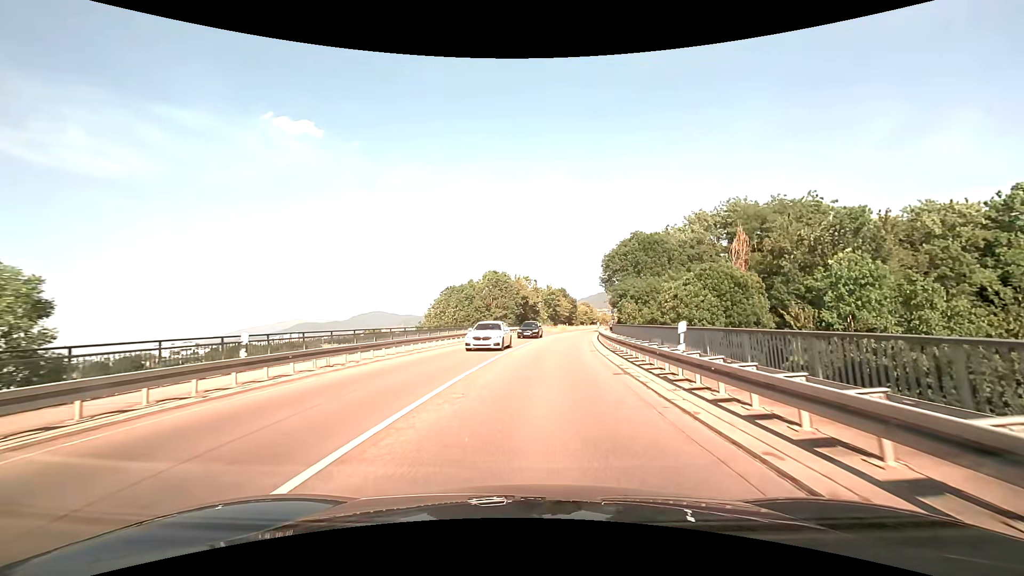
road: primary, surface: asphalt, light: Day
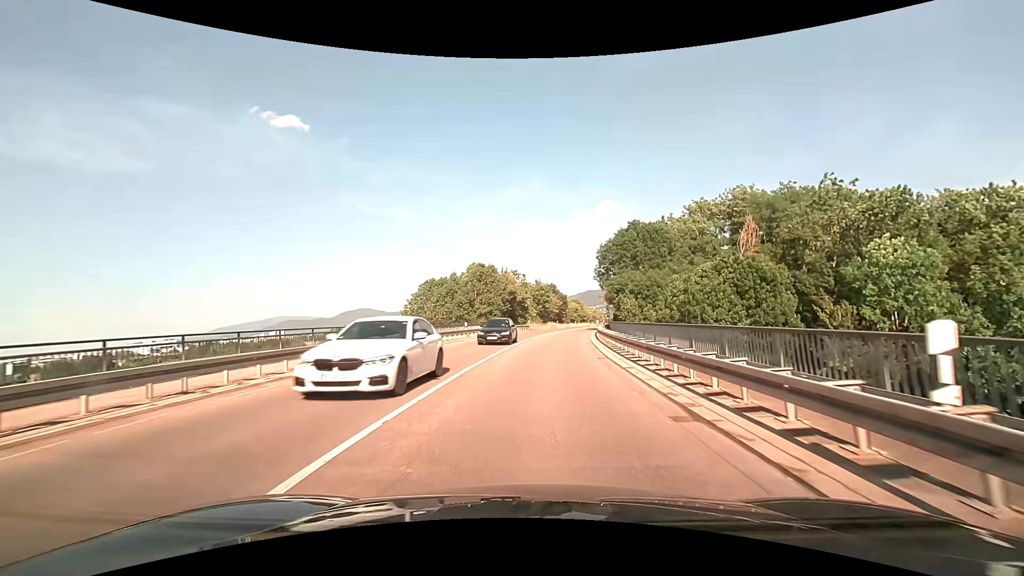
(+0.1, +6.4) m; +2°
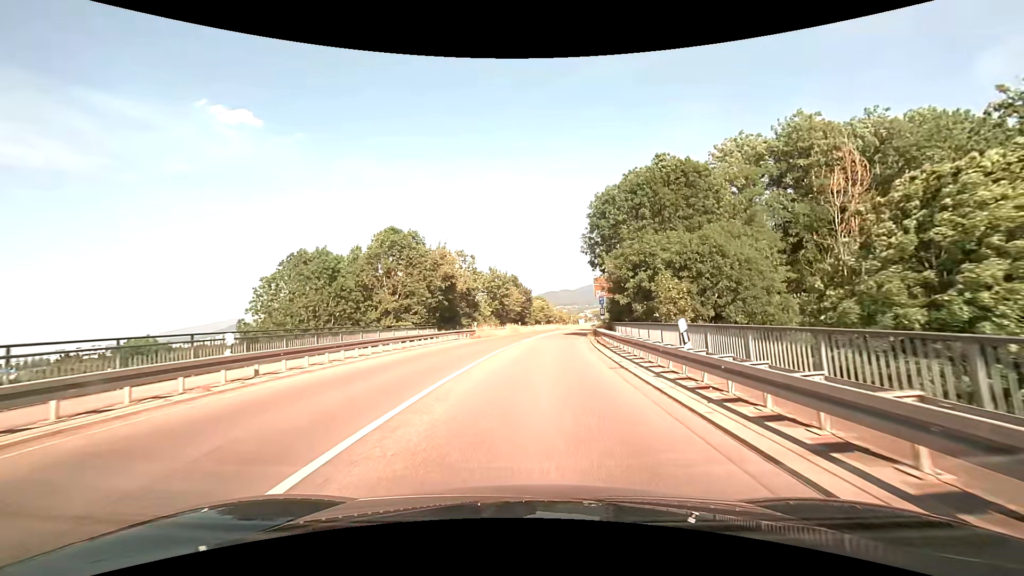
(+1.1, +26.3) m; +4°
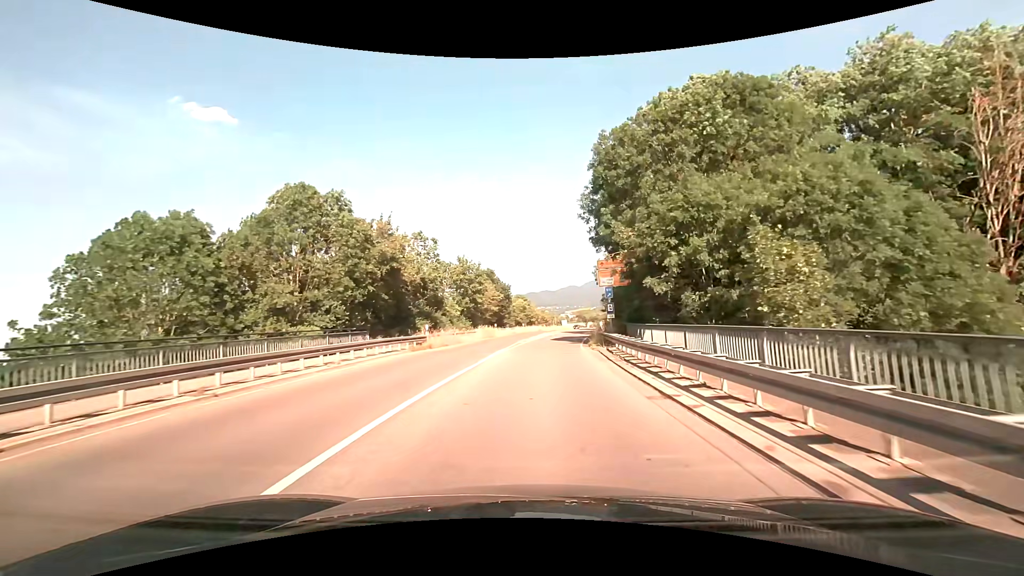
(+0.3, +13.1) m; +2°
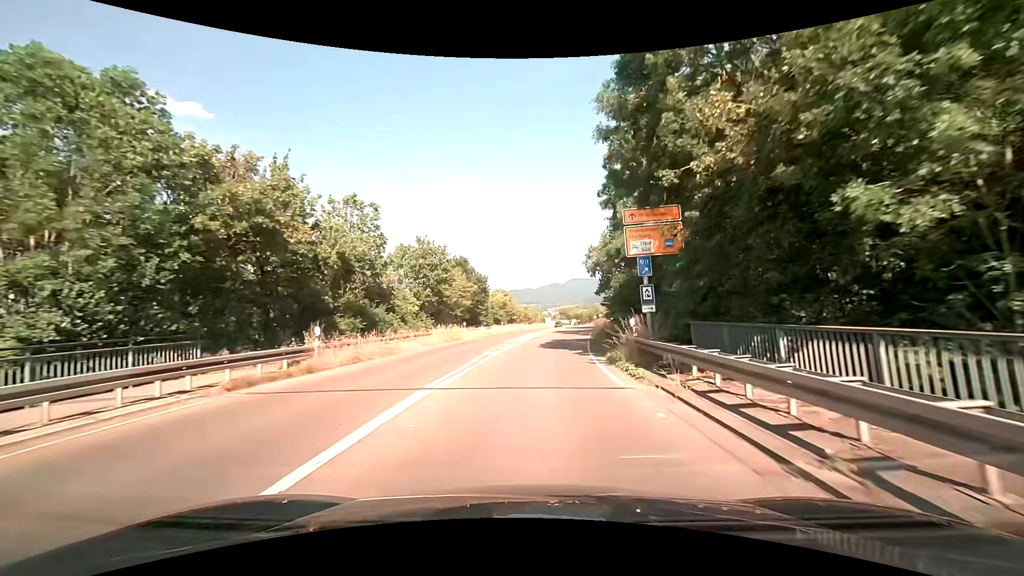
(+0.3, +13.0) m; +2°
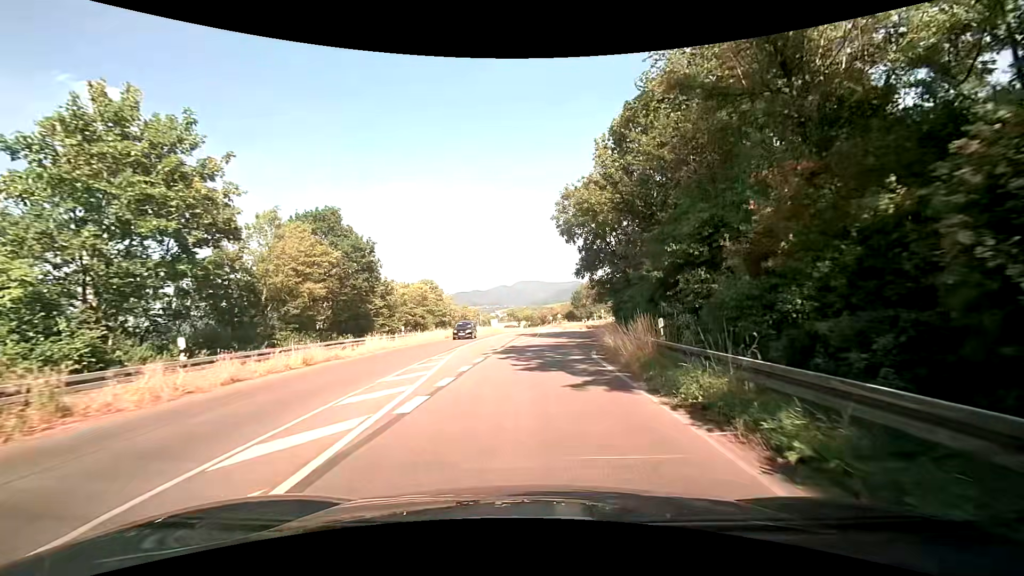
(+1.6, +30.8) m; +6°
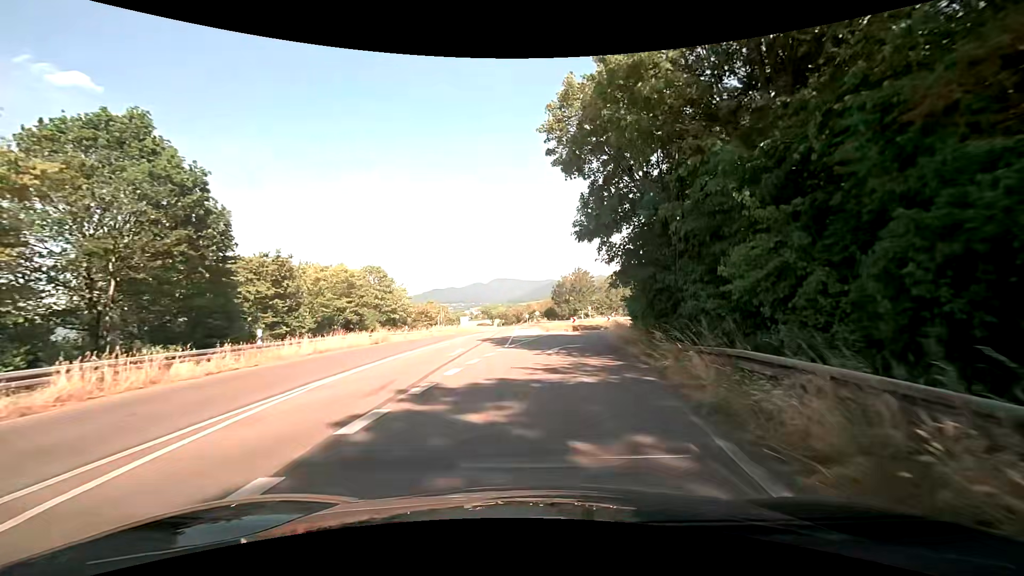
(+0.4, +16.4) m; +3°
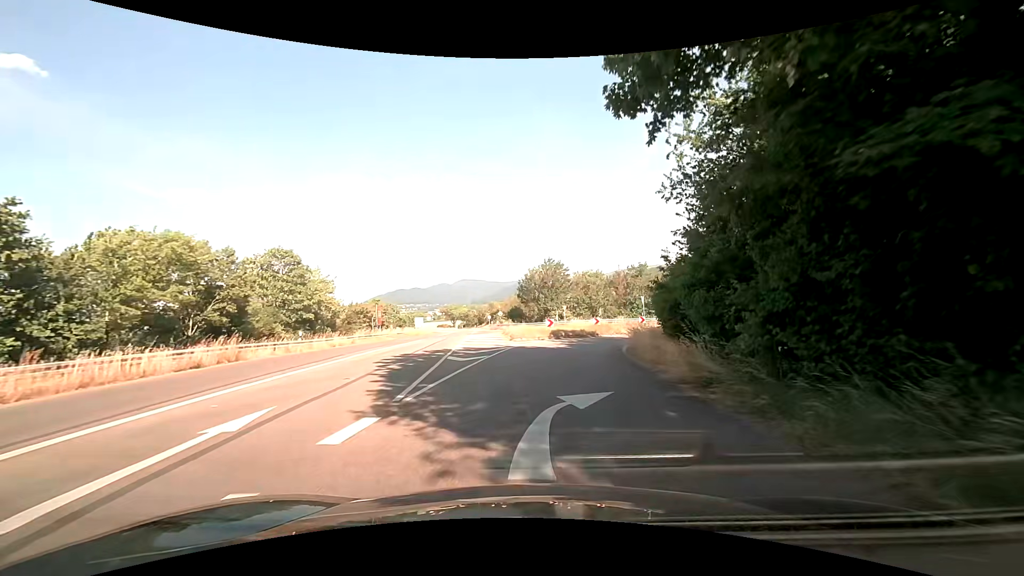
(+0.4, +15.3) m; +5°
(0, +10) (+1, +20) (+4, +30) (+9, +38) (+17, +44) (+27, +47) (+36, +45) (+45, +41) (+54, +35) (+61, +28) m
